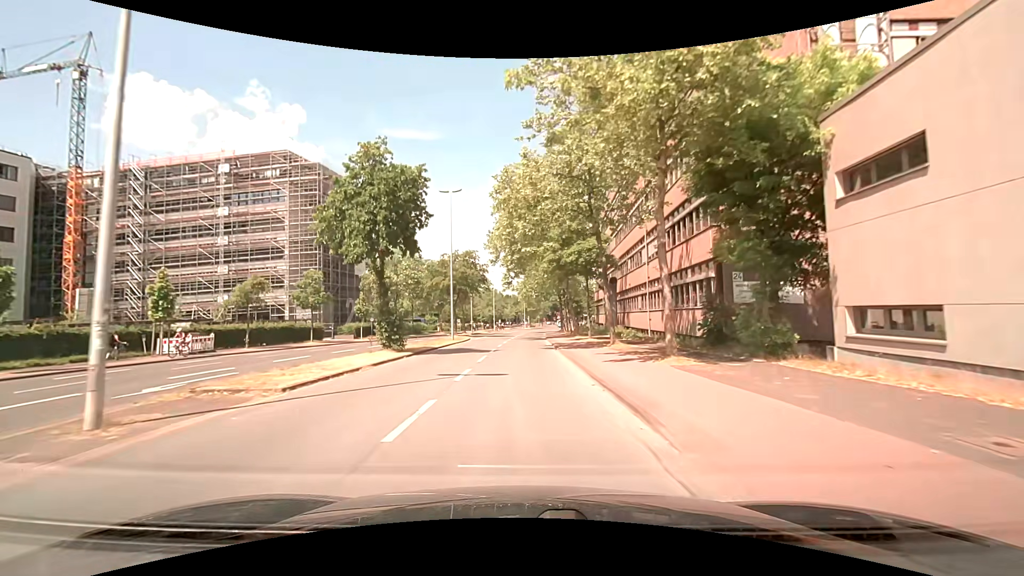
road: unclassified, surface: asphalt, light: Day
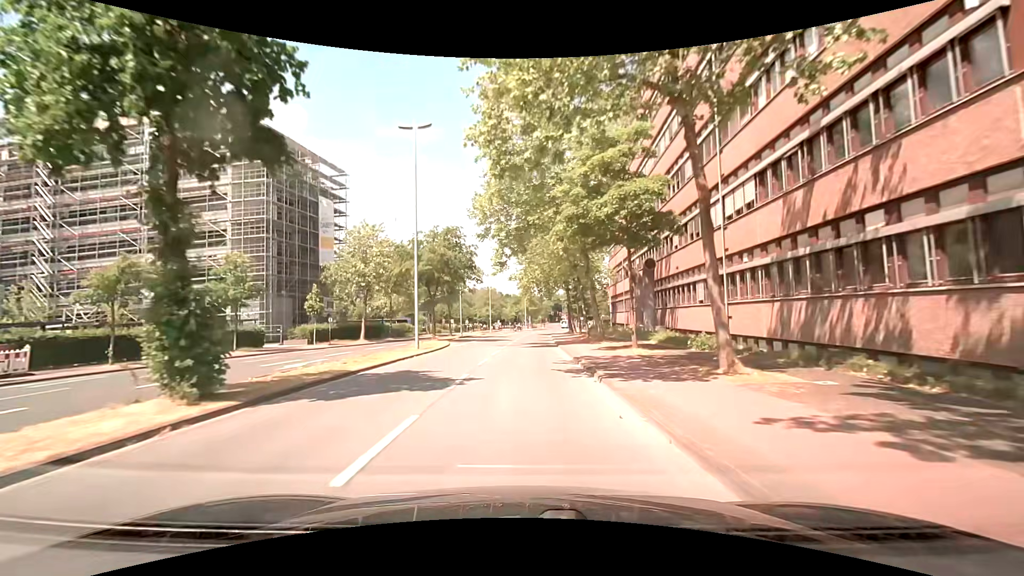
(-0.1, +13.8) m; 0°
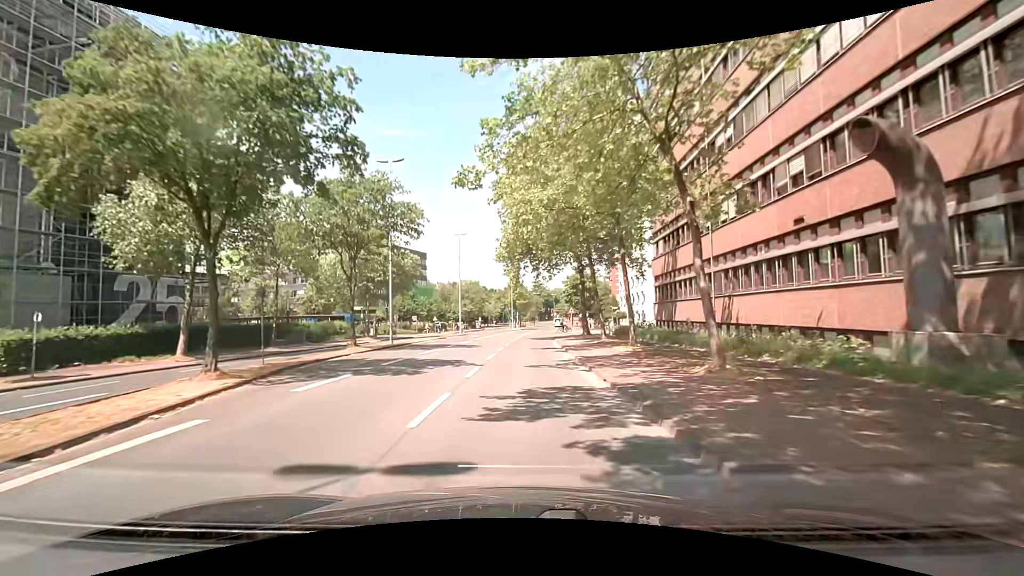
(+0.2, +28.5) m; +2°
(0, +10) (0, +20) (0, +30) (0, +40) (+1, +50) (+1, +60) (+2, +70) (+3, +80) (+3, +90) (+4, +100) m
